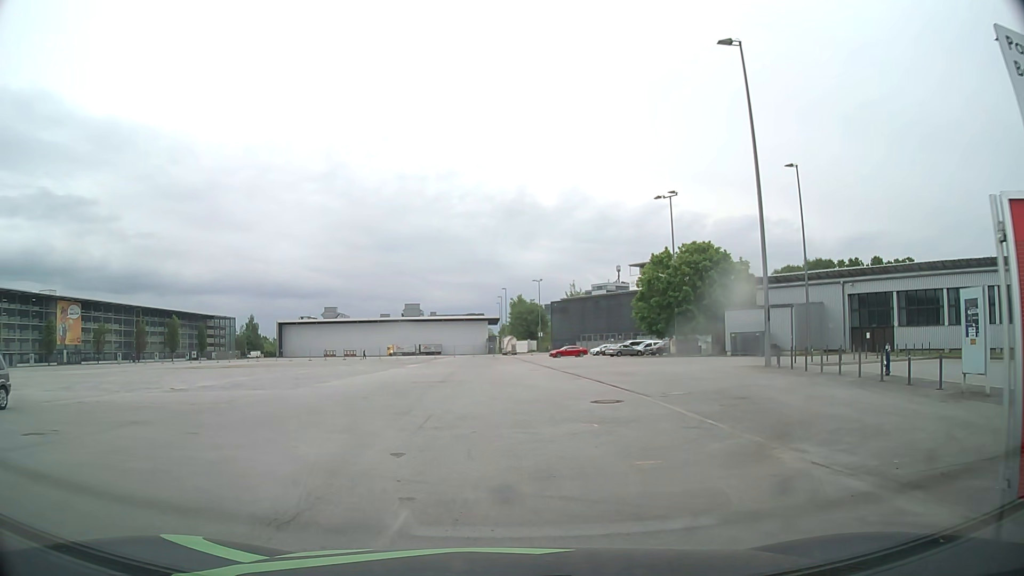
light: Day
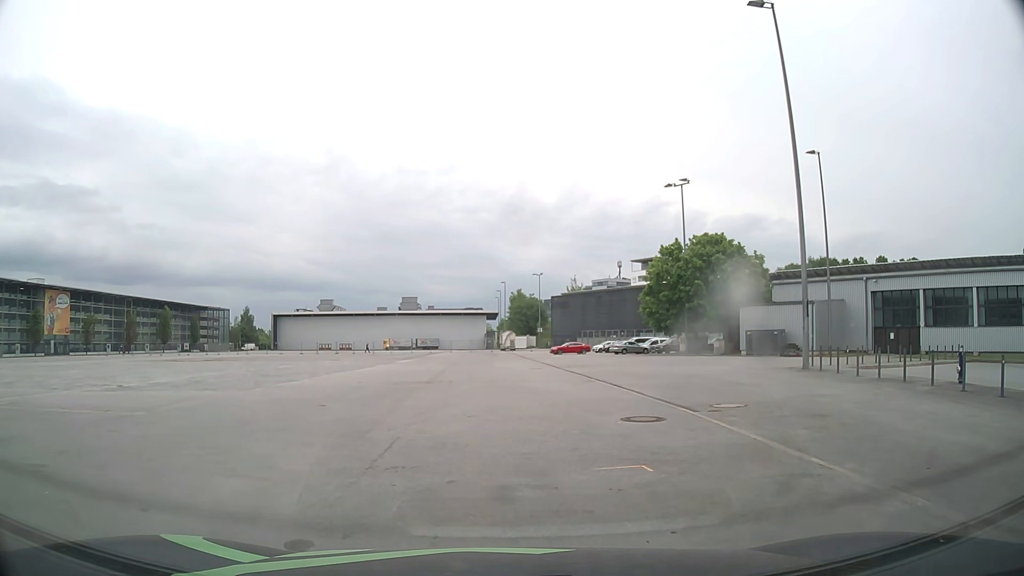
(+0.2, +4.3) m; +2°
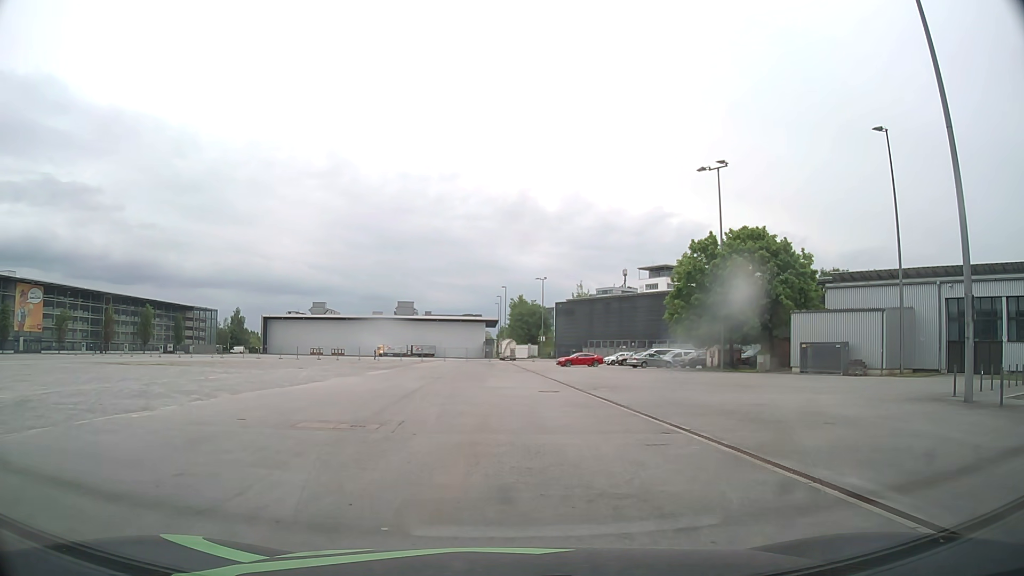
(+0.1, +10.9) m; 0°
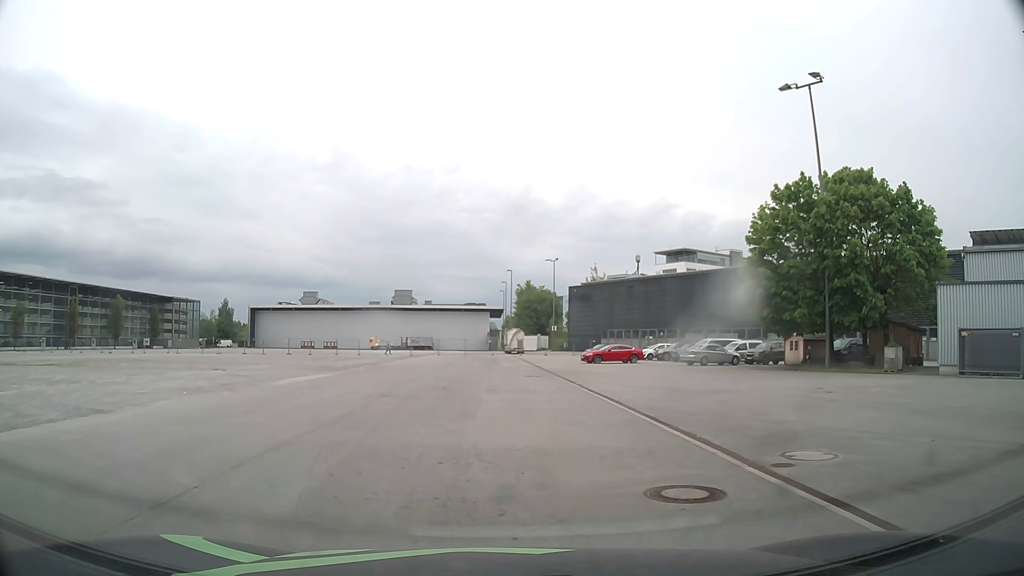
(-0.1, +17.3) m; 0°
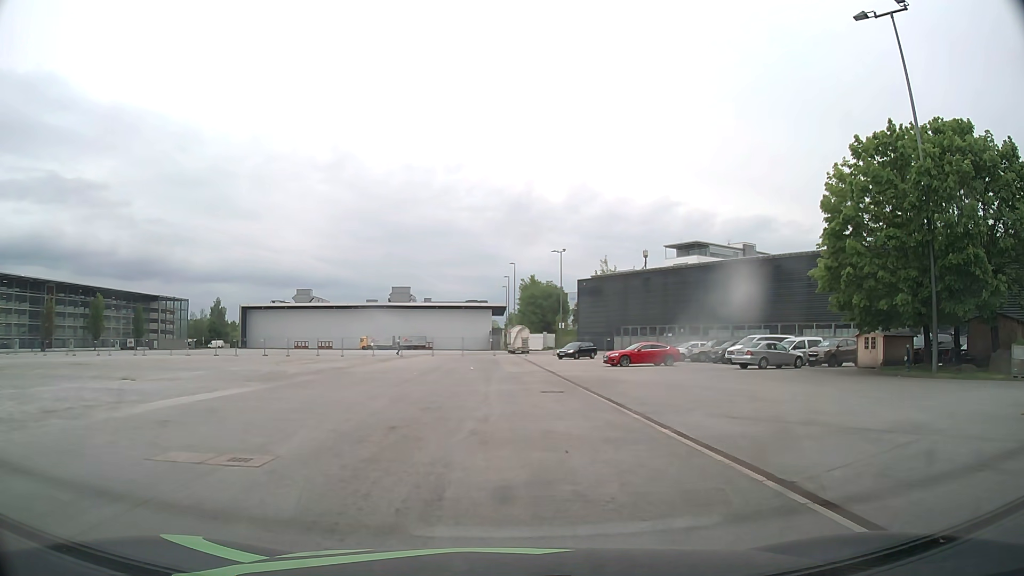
(-0.1, +9.9) m; -1°
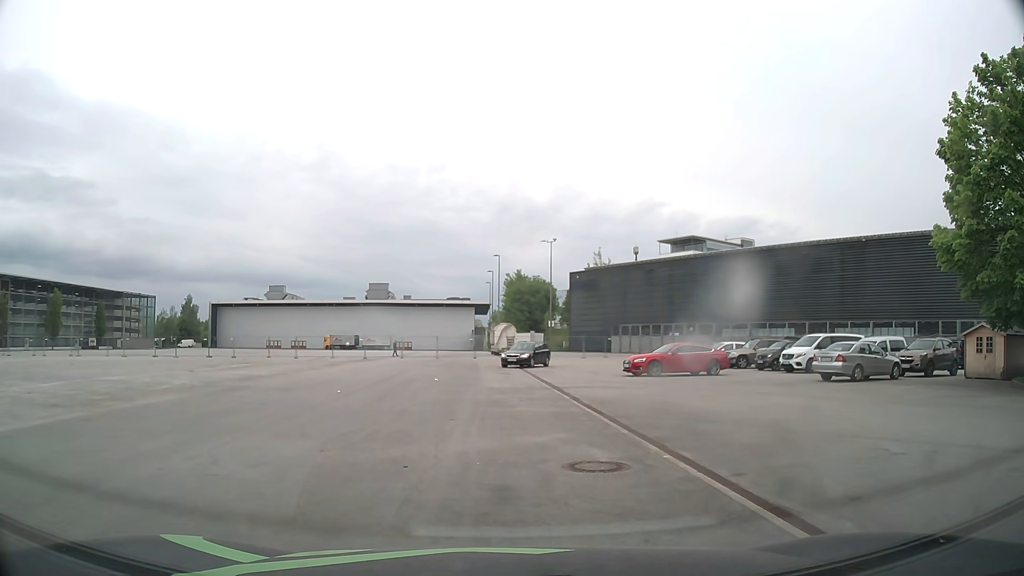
(+0.1, +11.3) m; +1°
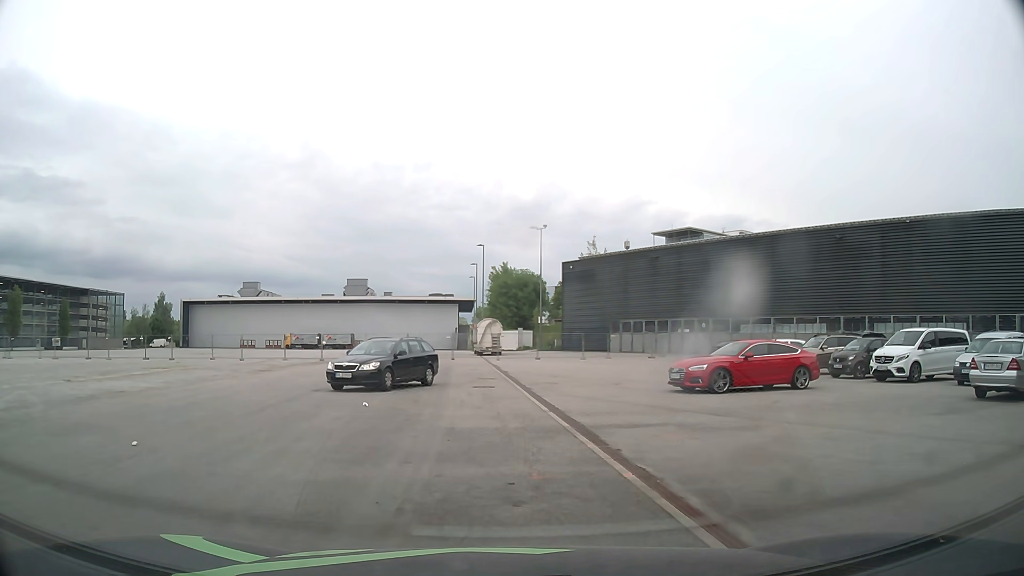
(+0.2, +10.1) m; +1°
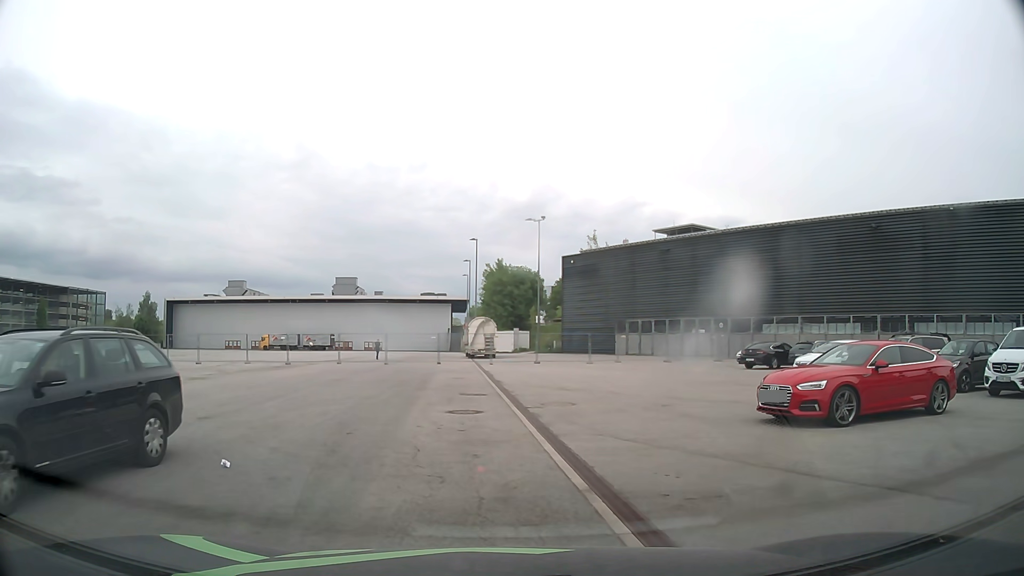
(+0.1, +7.1) m; +1°
